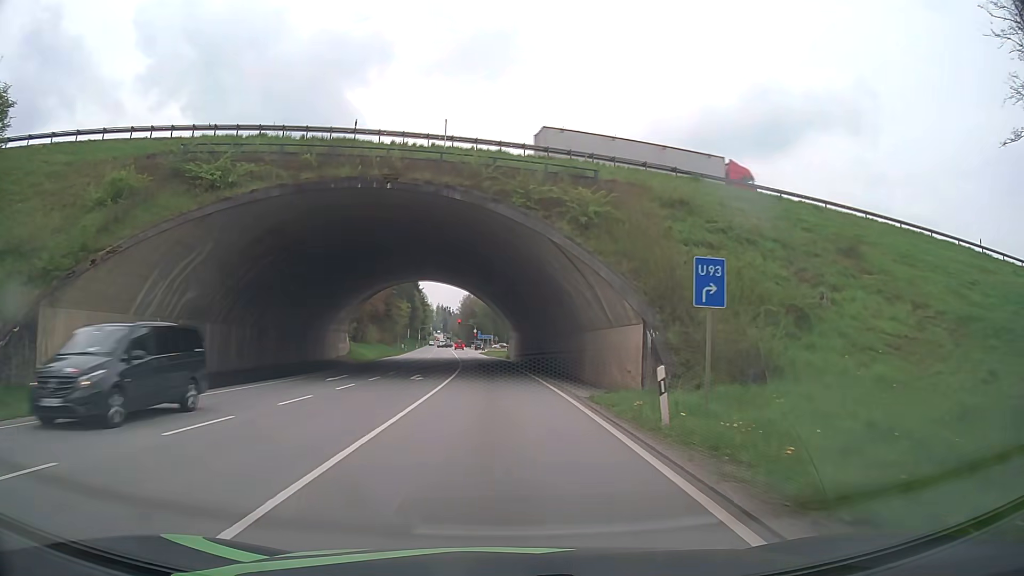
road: primary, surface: asphalt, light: Day
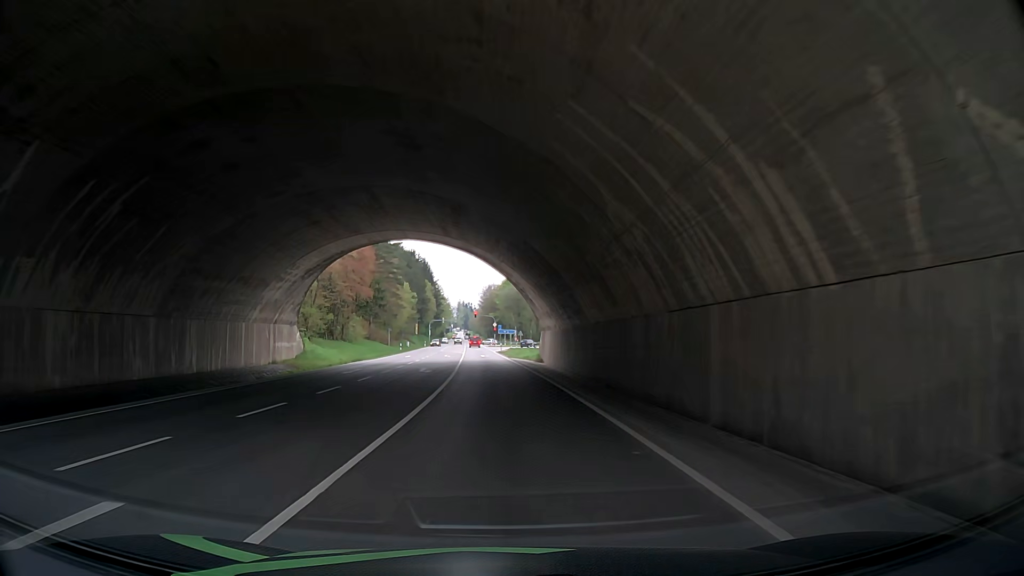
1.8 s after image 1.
(-0.4, +27.3) m; -2°
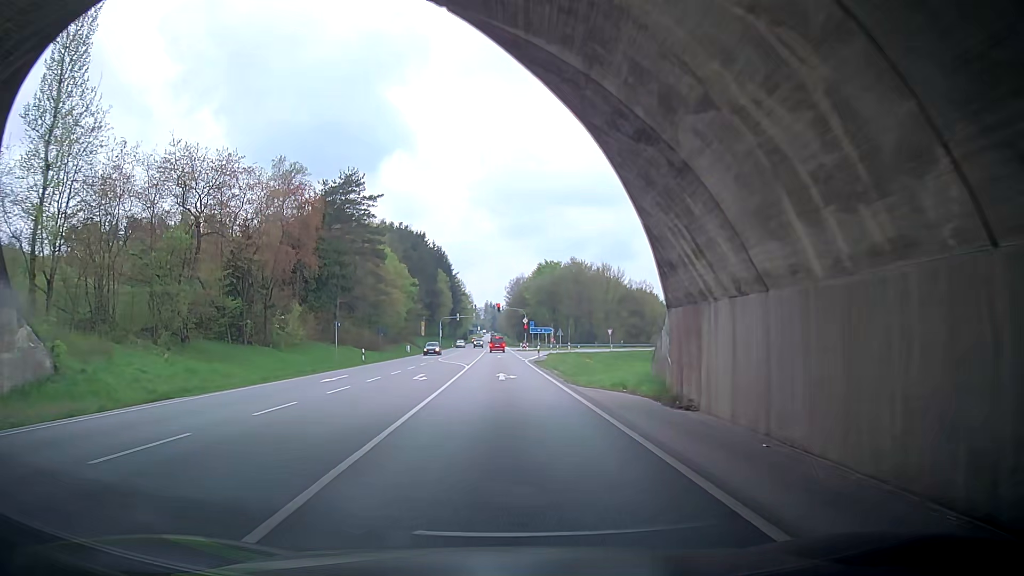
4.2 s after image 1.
(-1.6, +35.4) m; -1°
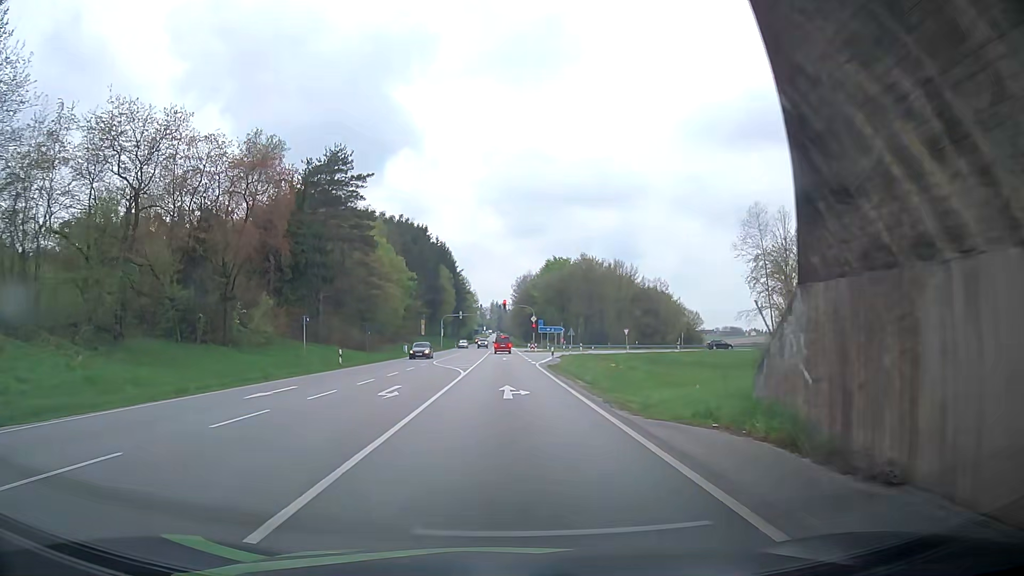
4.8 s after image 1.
(+0.1, +8.3) m; +1°
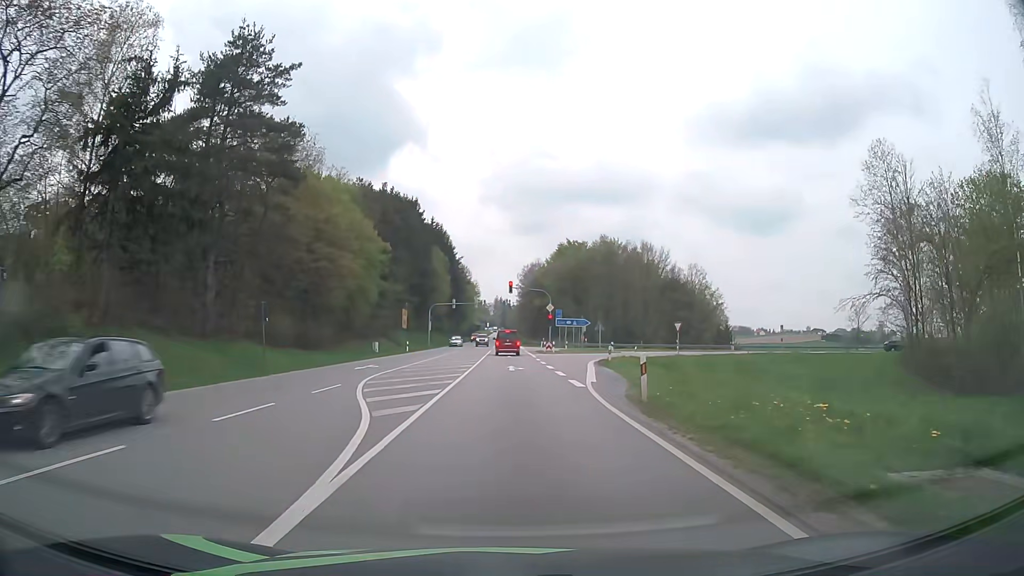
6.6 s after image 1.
(-0.8, +23.9) m; -2°
(0, +10) (0, +20) (+1, +30) (+3, +40) (+5, +50) (+8, +59) (+14, +67) (+22, +73) (+31, +76) (+41, +77) m
